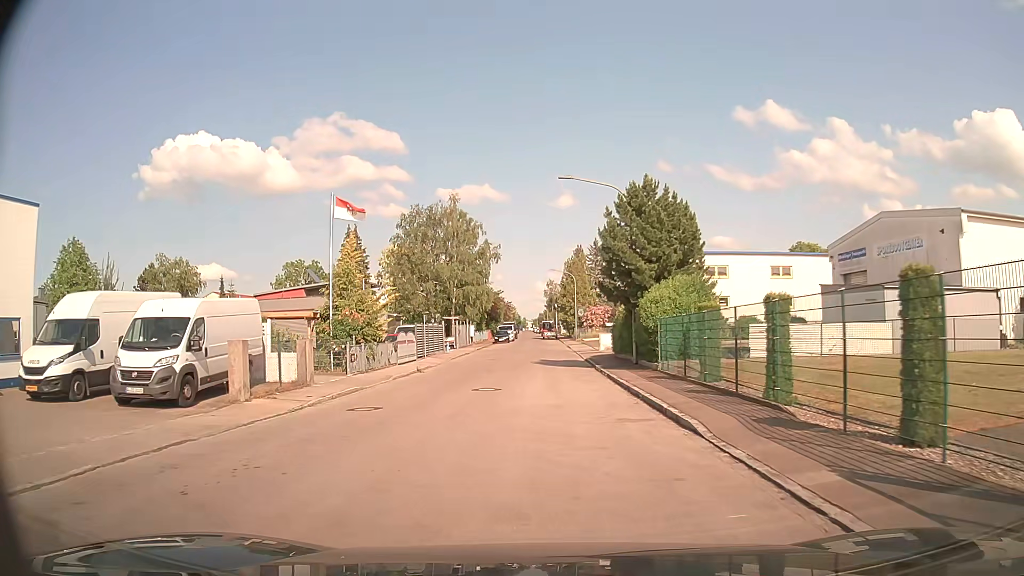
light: Day
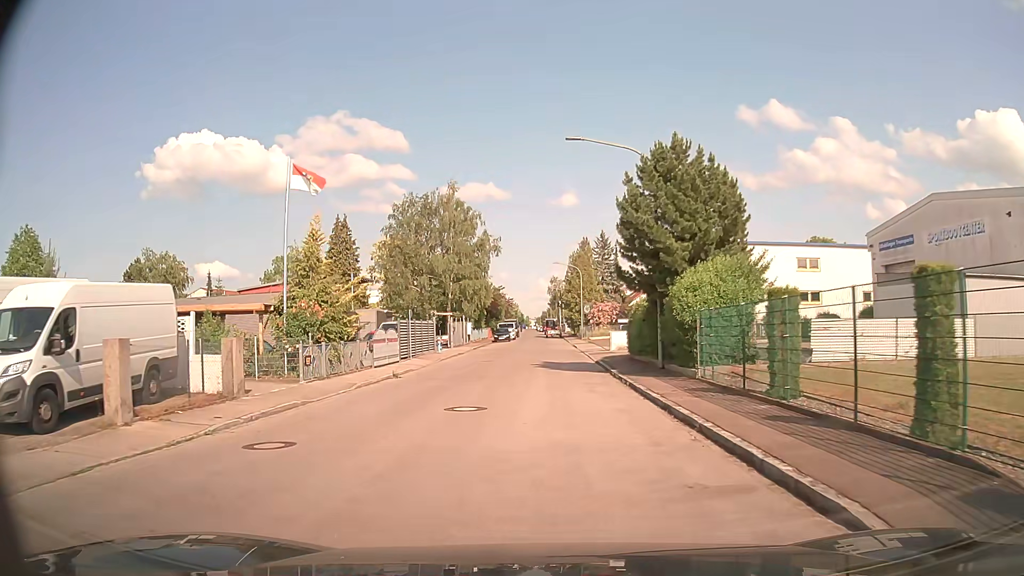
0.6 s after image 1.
(0.0, +5.3) m; 0°
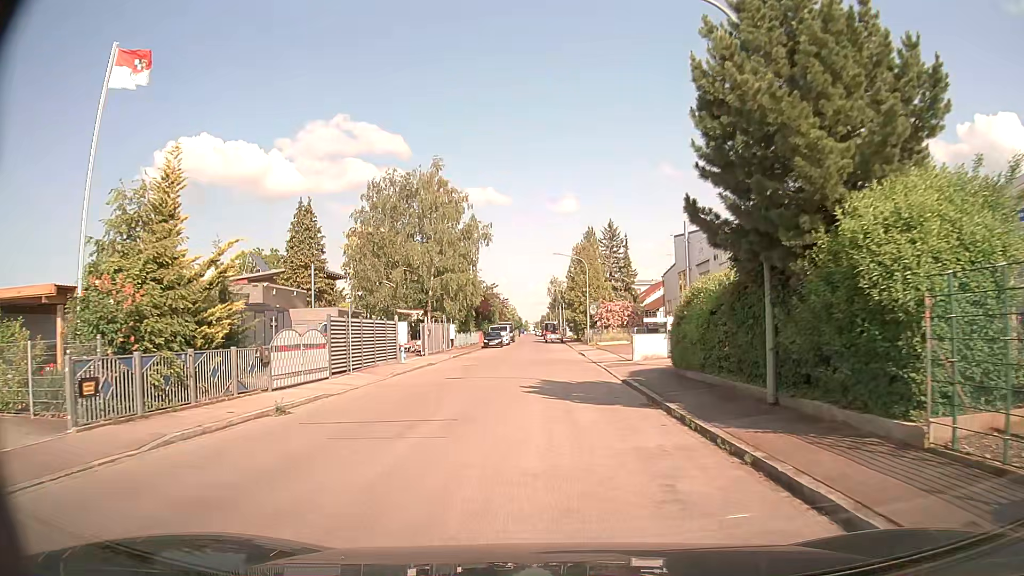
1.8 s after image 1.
(0.0, +10.8) m; -1°
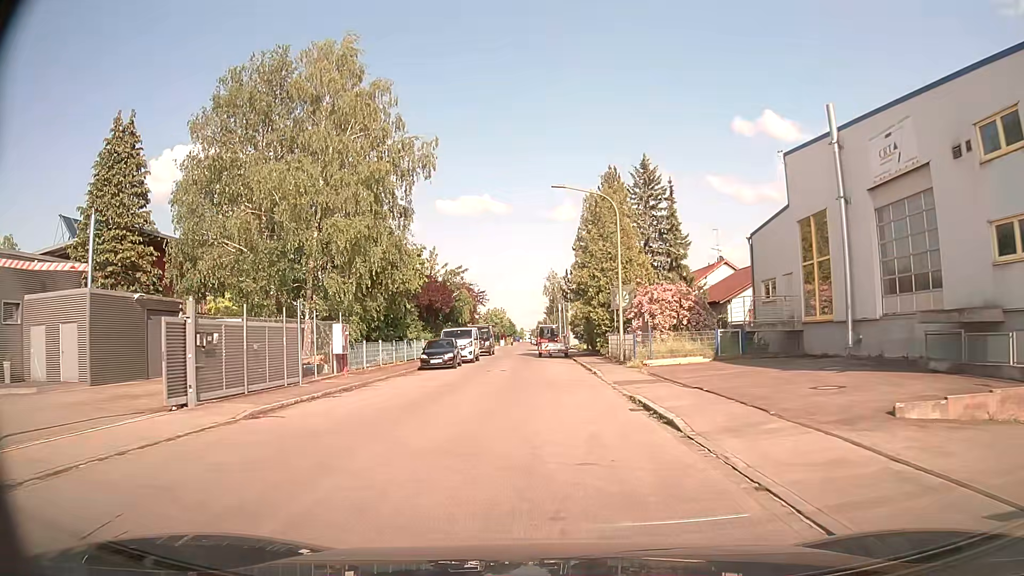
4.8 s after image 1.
(+0.4, +27.5) m; +1°
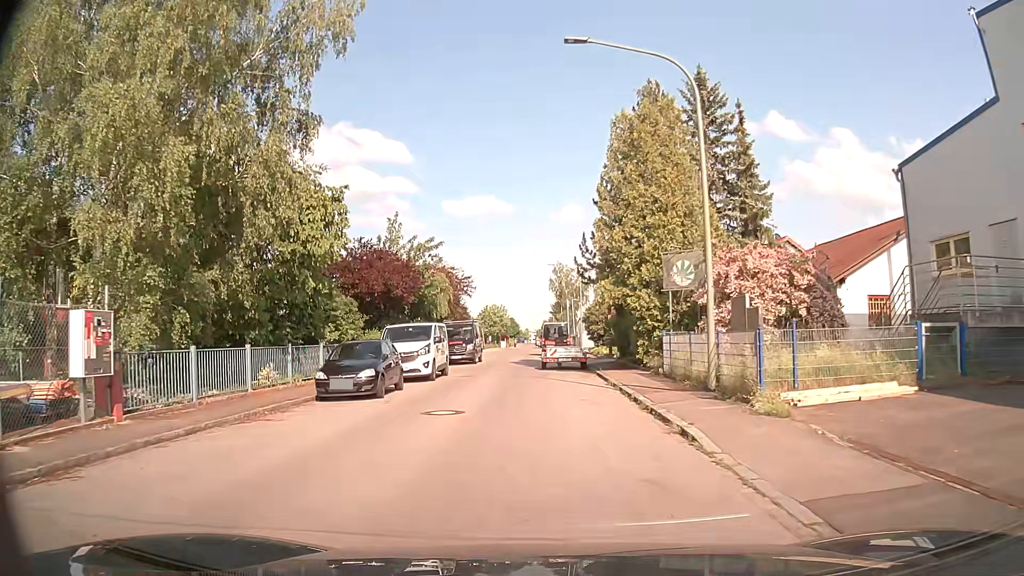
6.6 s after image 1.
(-0.1, +14.6) m; 0°
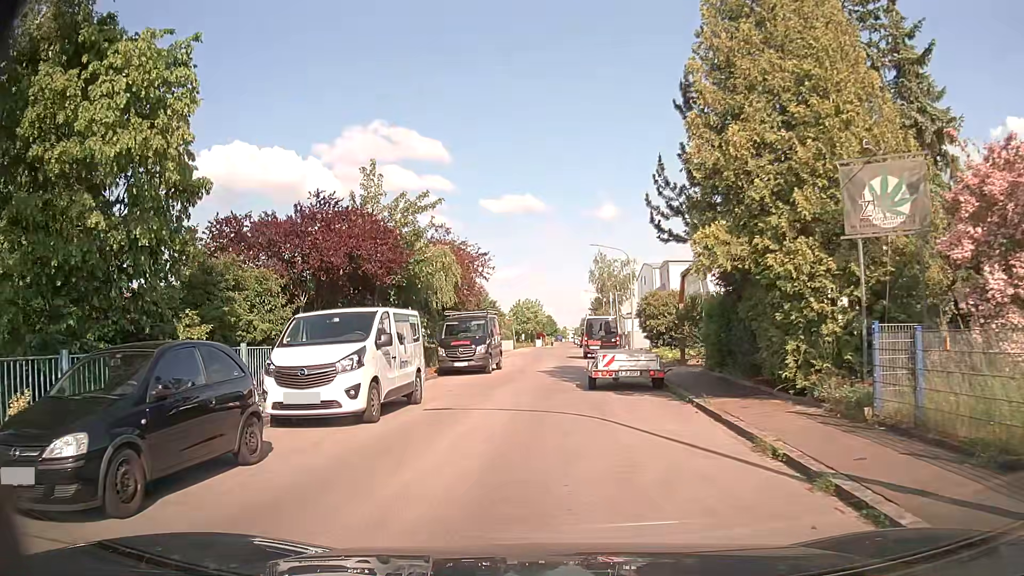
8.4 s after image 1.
(-0.2, +11.2) m; -1°
(-1, +10) (-2, +20) (-1, +30) (-2, +40) (-2, +50) (-2, +60) (-1, +70) (-1, +80) (-2, +90) (-2, +100) m
